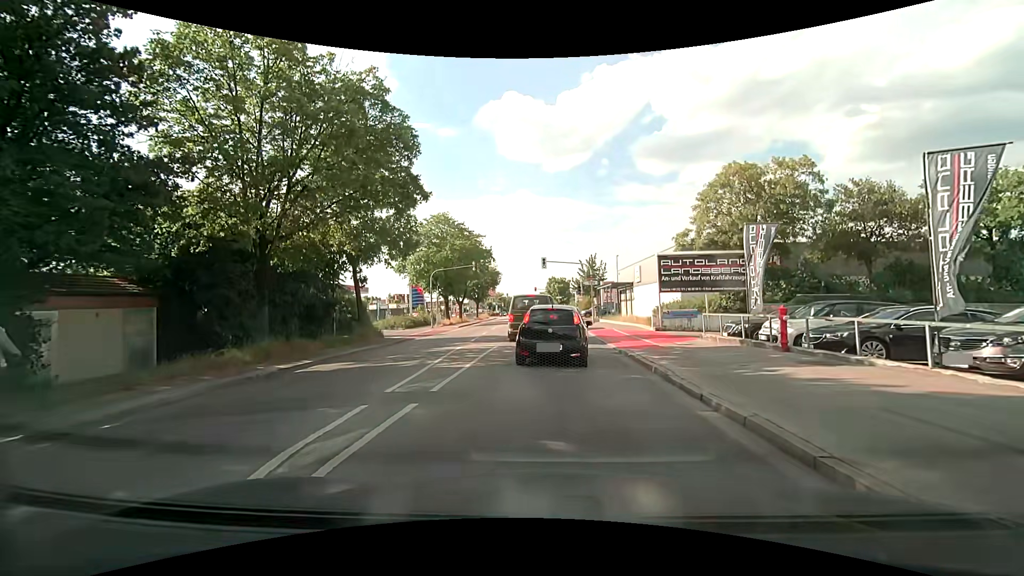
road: secondary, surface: asphalt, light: Day
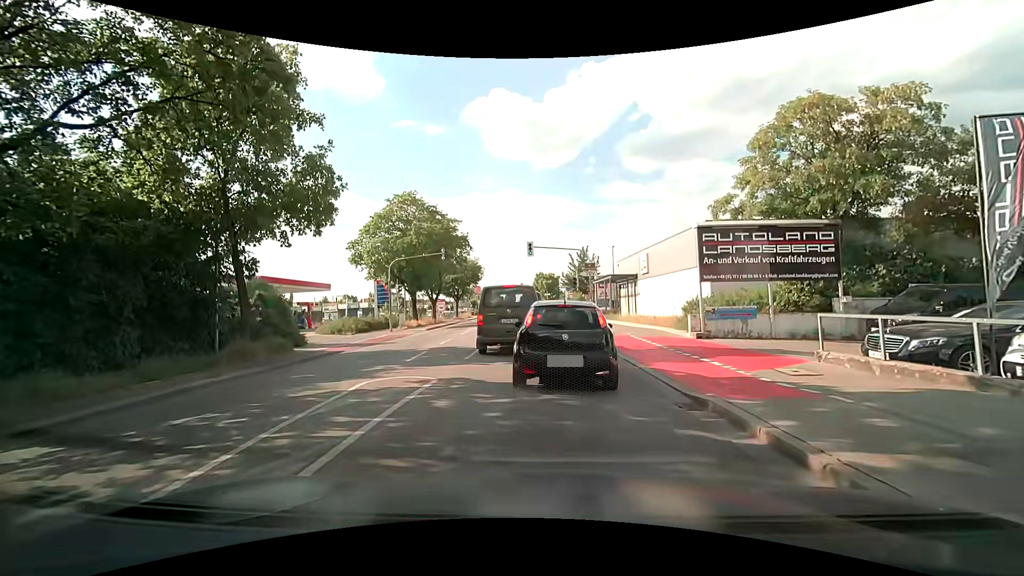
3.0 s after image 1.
(+0.1, +8.8) m; +2°
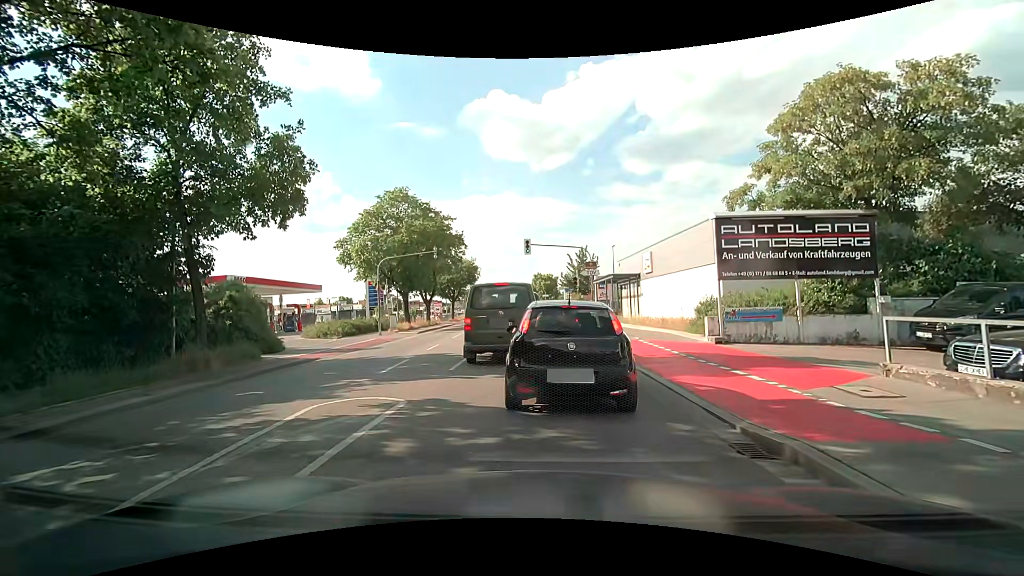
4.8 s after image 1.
(0.0, +1.9) m; +2°
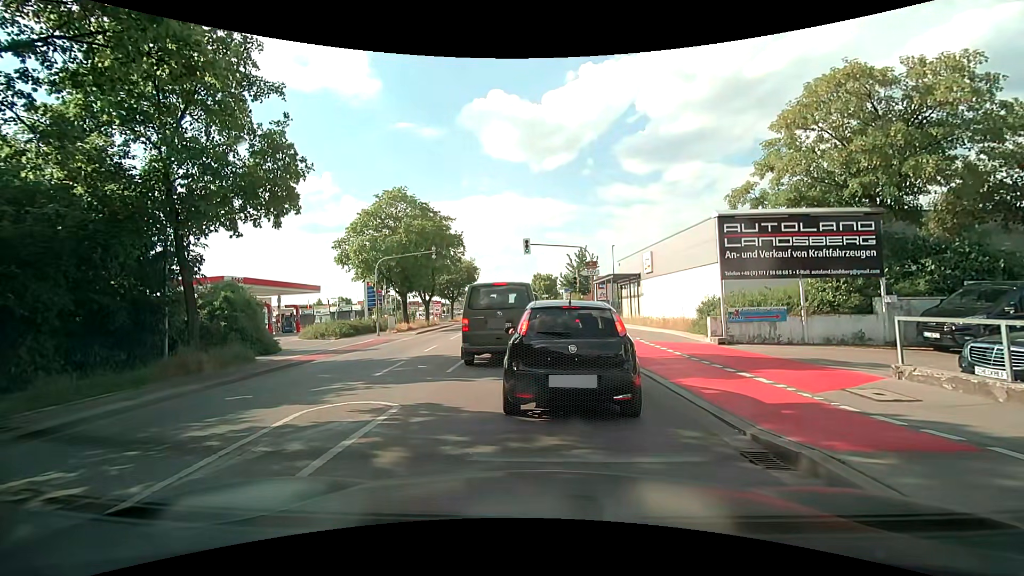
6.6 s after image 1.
(0.0, +0.3) m; 0°
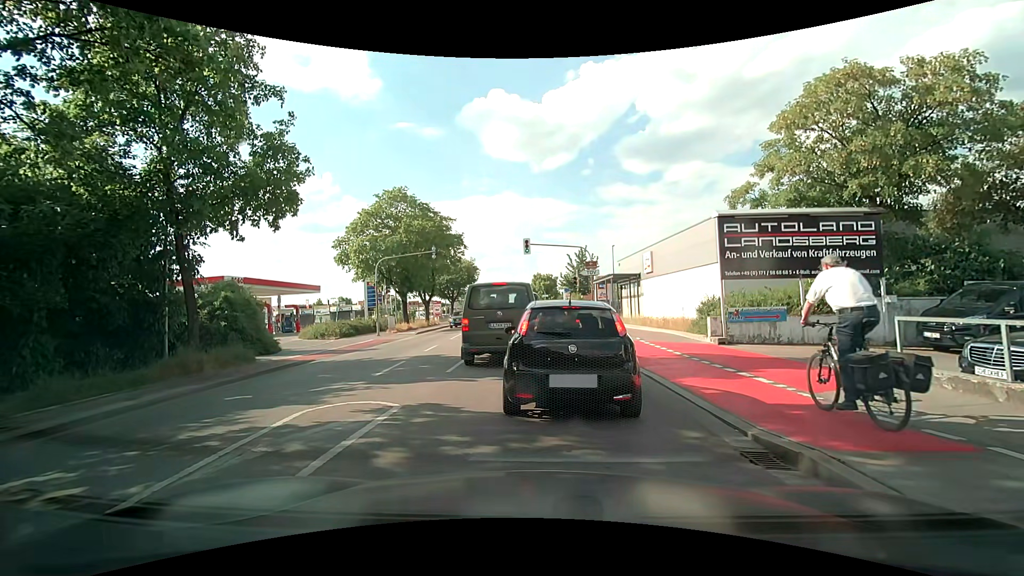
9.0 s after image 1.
(0.0, 0.0) m; 0°
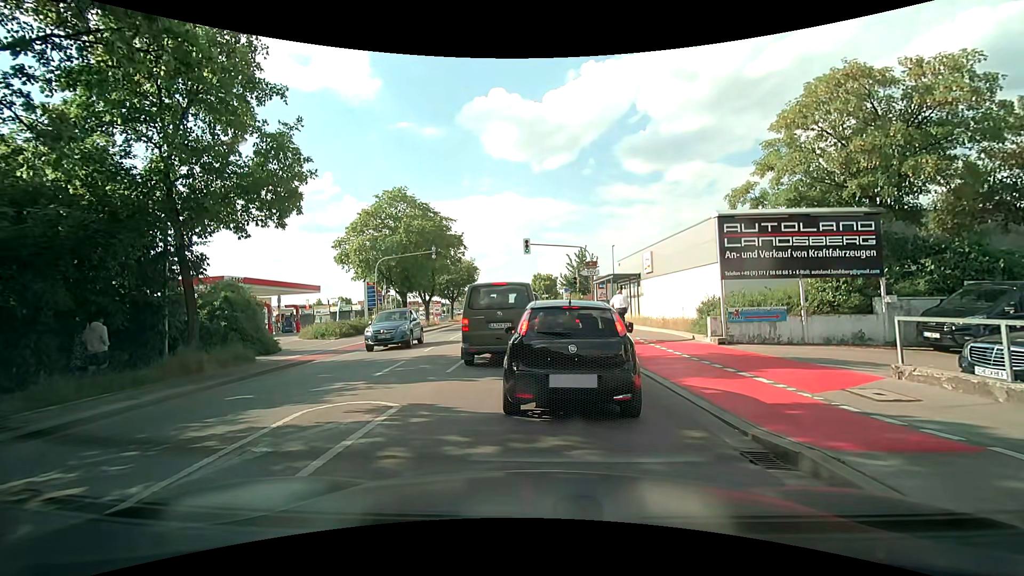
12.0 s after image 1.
(0.0, 0.0) m; 0°
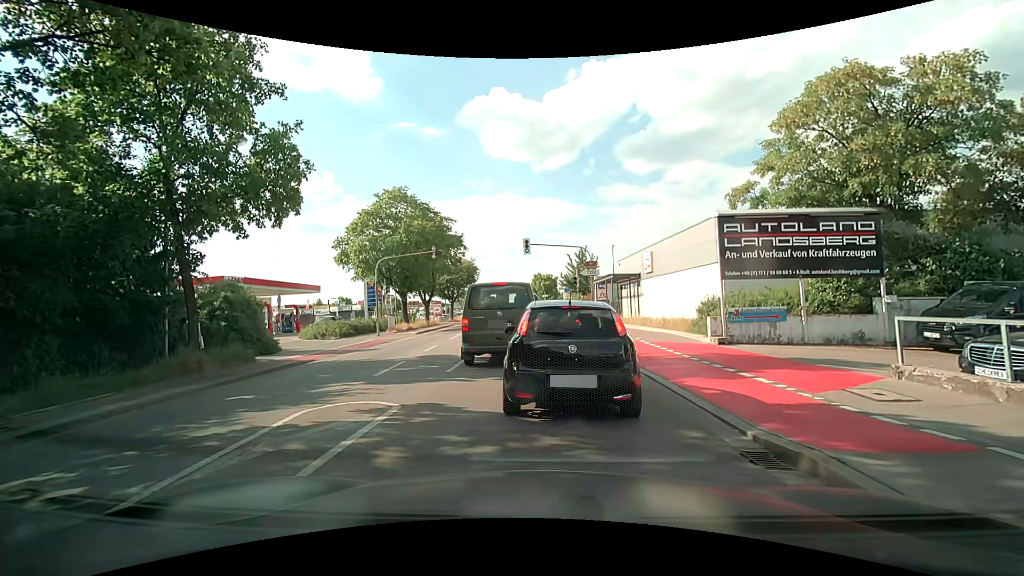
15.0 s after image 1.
(0.0, 0.0) m; 0°
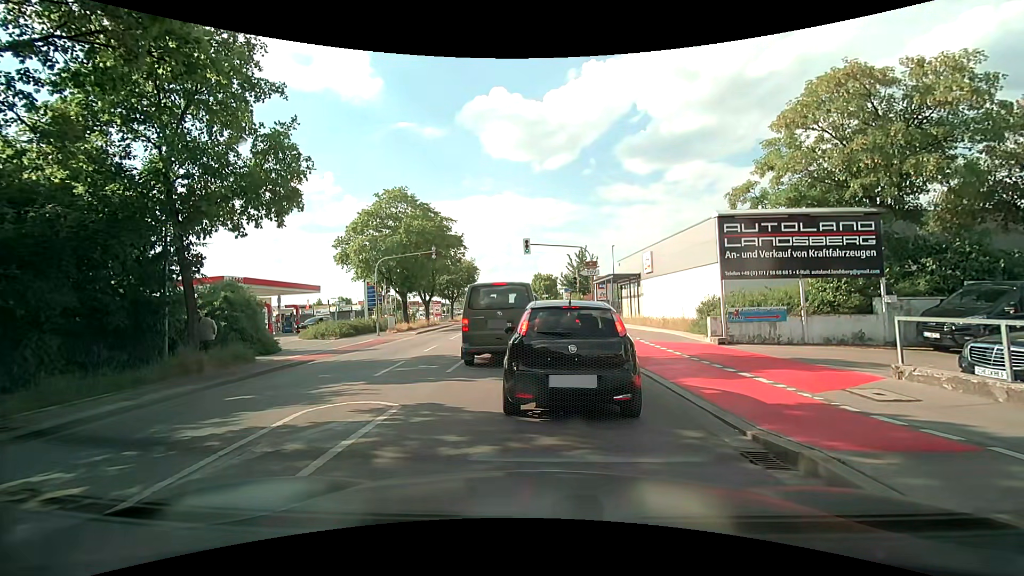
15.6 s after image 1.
(0.0, 0.0) m; 0°
(0, +10) (-1, +20) (-1, +30) (-2, +40) (-2, +50) (-3, +60) (-3, +70) (-4, +80) (-5, +90) (-6, +100) m
